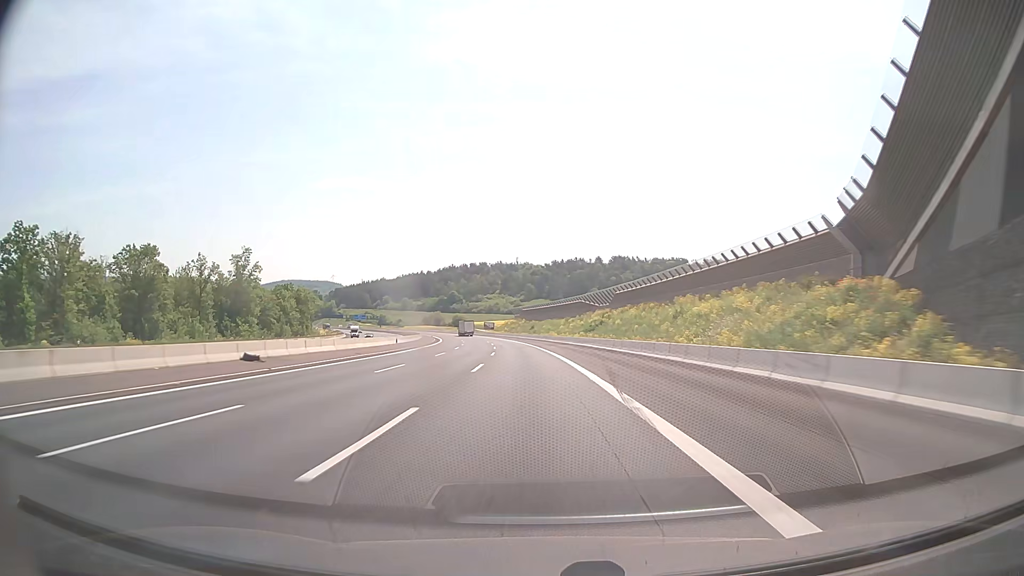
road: motorway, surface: asphalt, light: Day
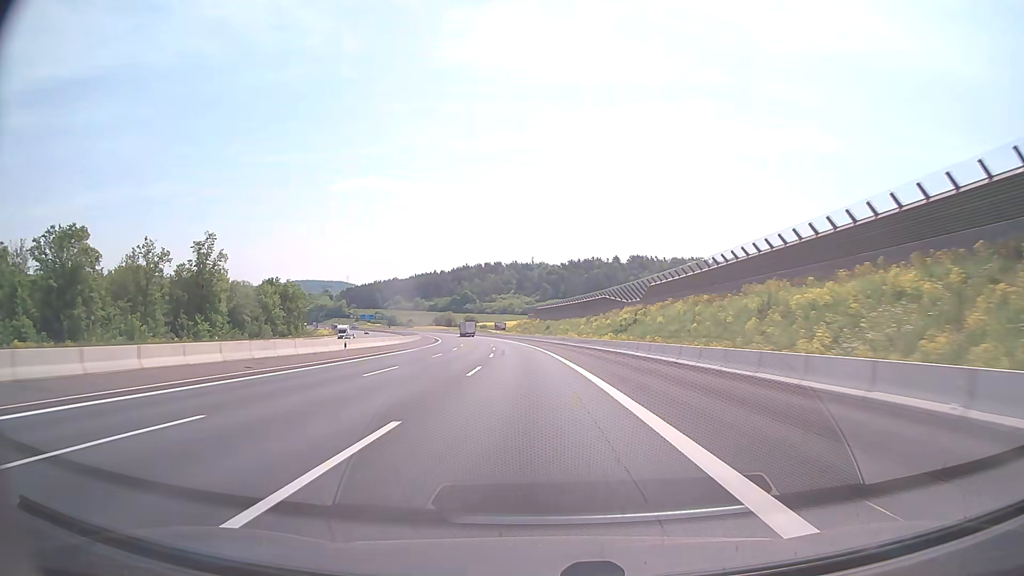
(-0.2, +19.7) m; -1°
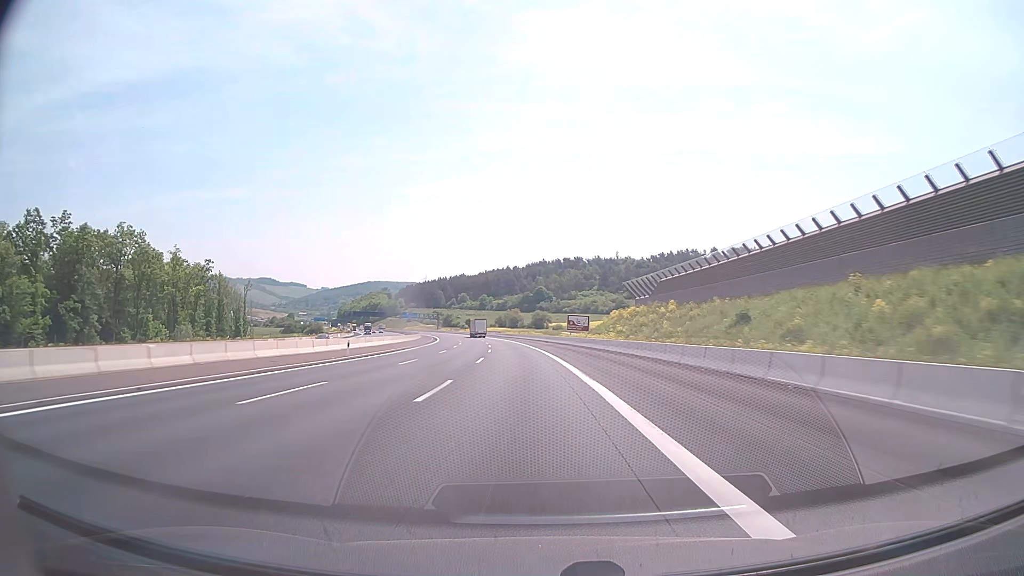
(-5.9, +98.6) m; -7°
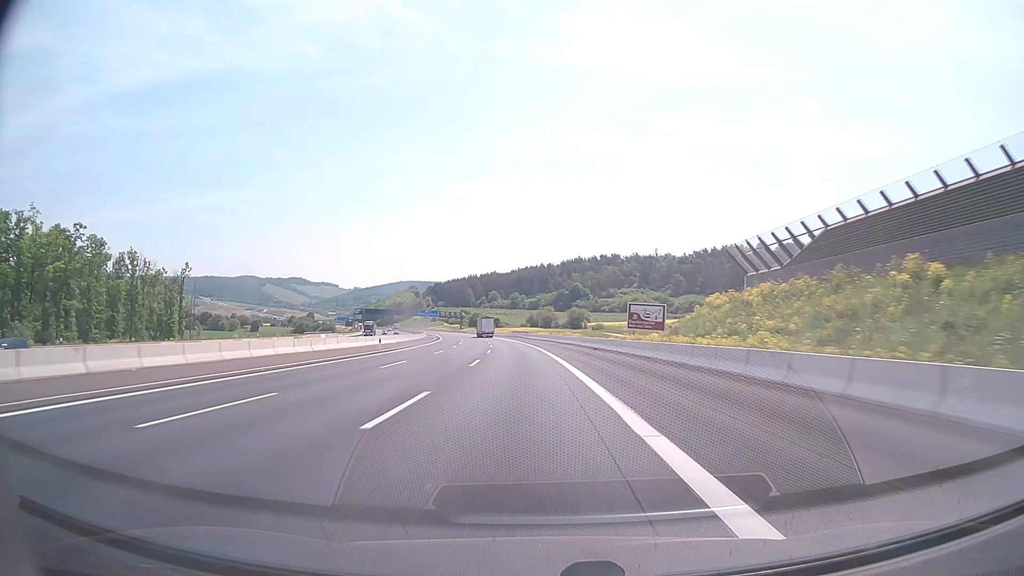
(-1.0, +39.9) m; -3°
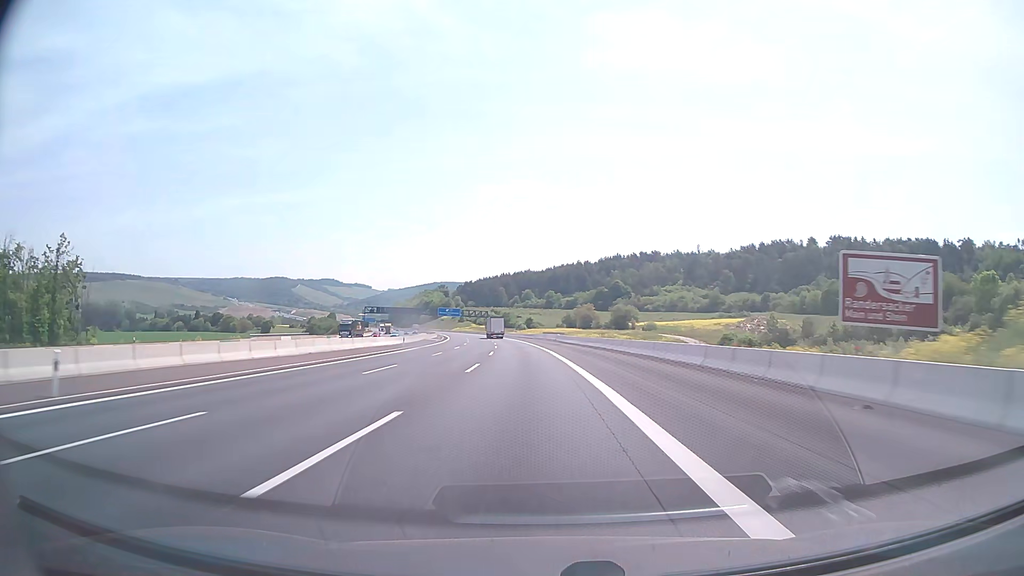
(-1.1, +39.9) m; -3°
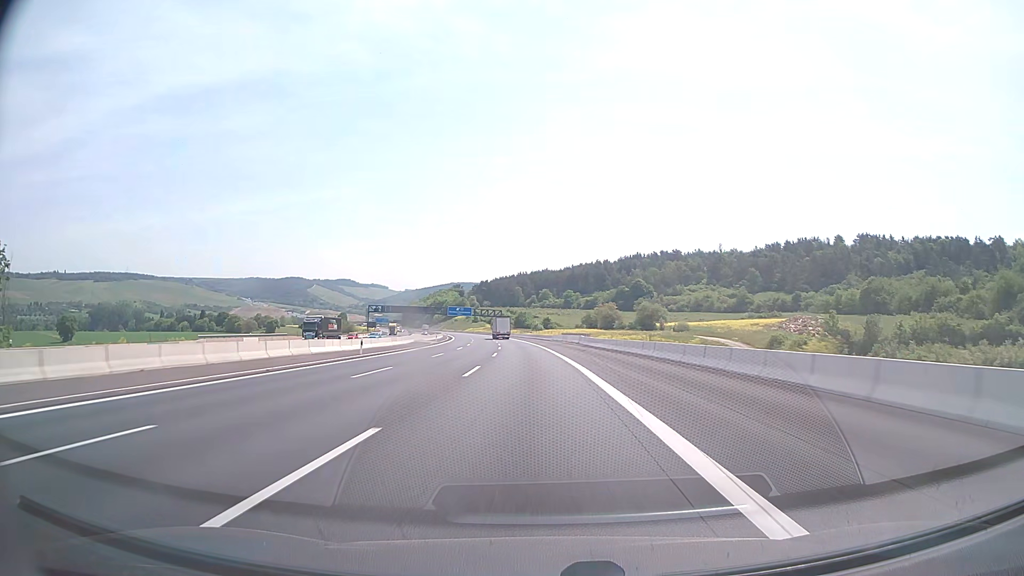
(-0.3, +20.0) m; -1°
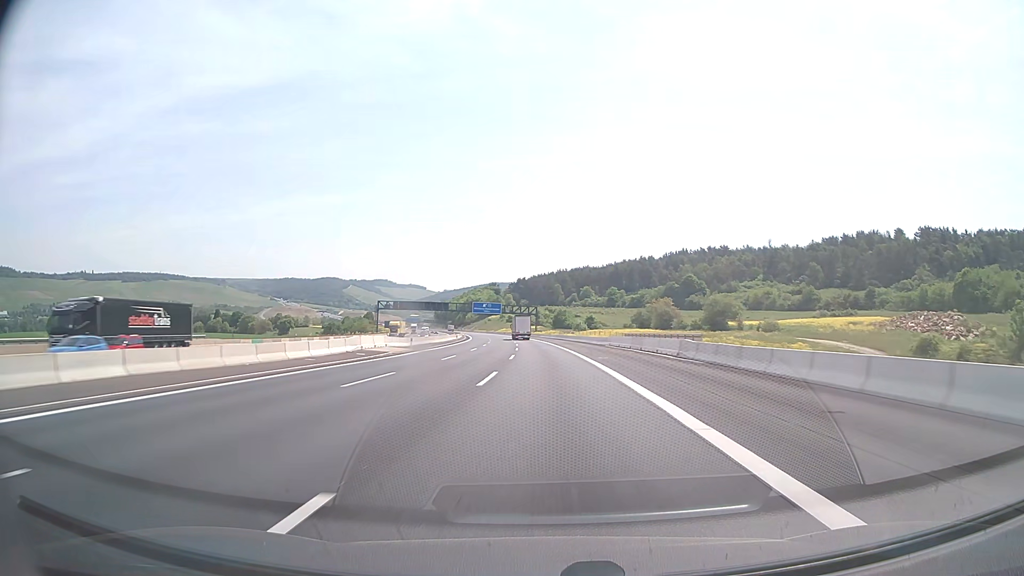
(-1.1, +39.8) m; -3°
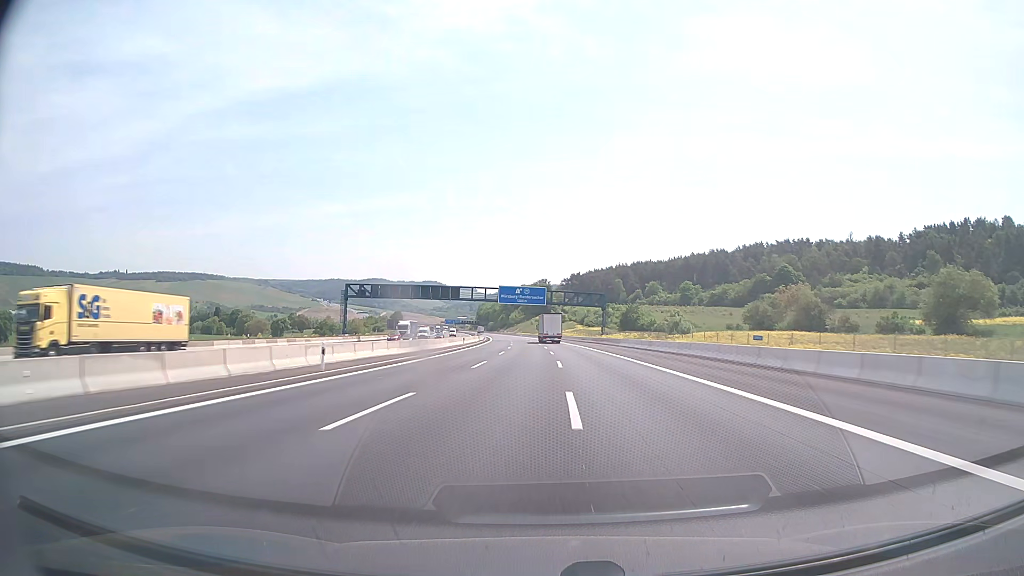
(-3.7, +79.4) m; -5°
(0, +10) (0, +20) (0, +30) (0, +40) (-1, +50) (-1, +60) (-1, +70) (-2, +80) (-2, +90) (-3, +100) m
